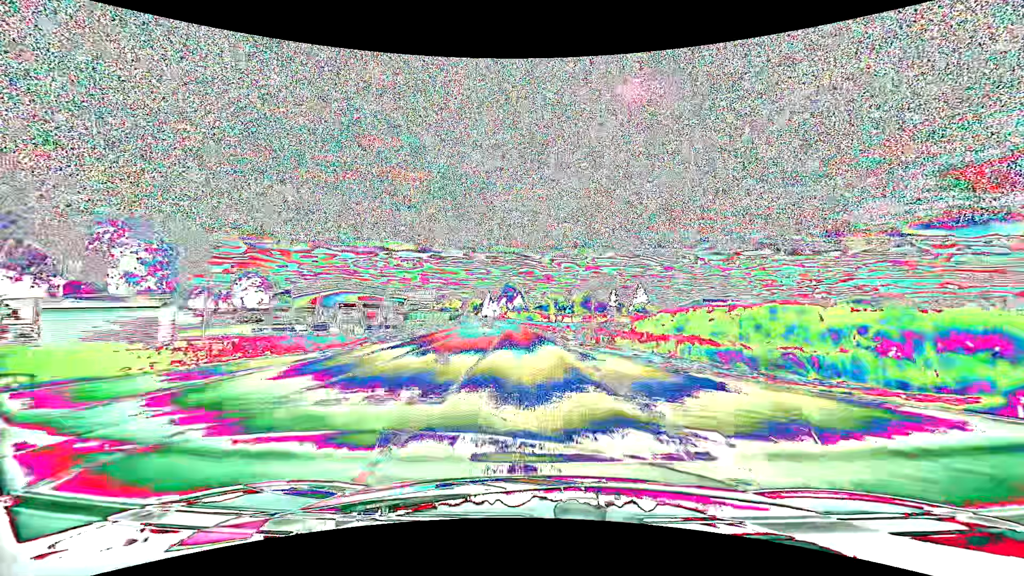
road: primary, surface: asphalt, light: Day
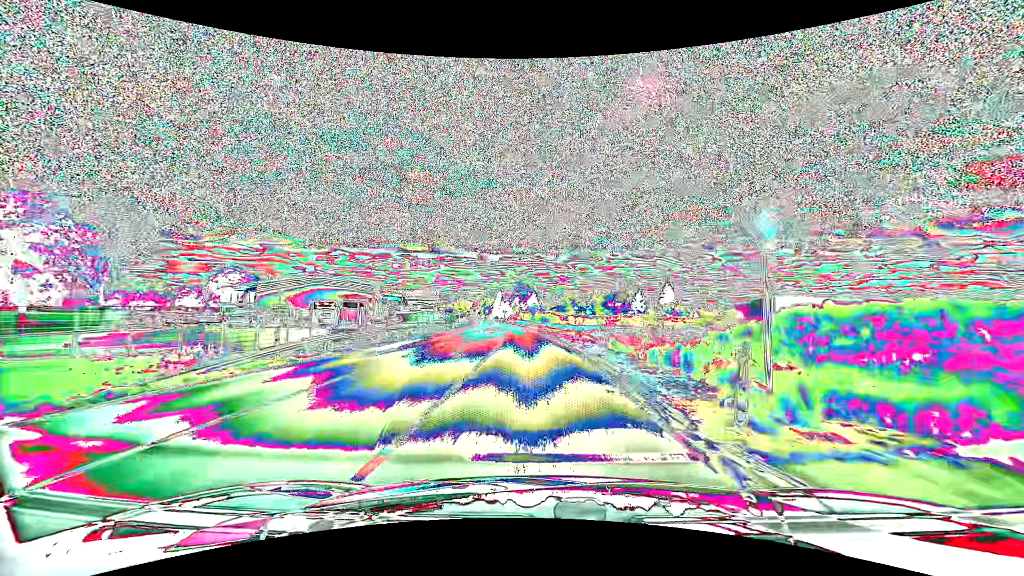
(-0.3, +17.3) m; -2°
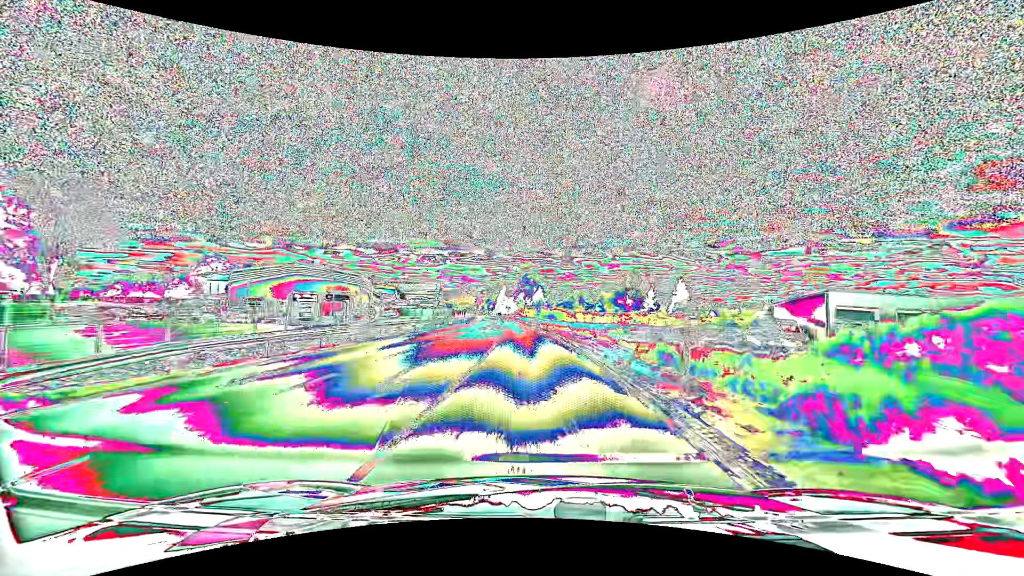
(0.0, +8.7) m; 0°
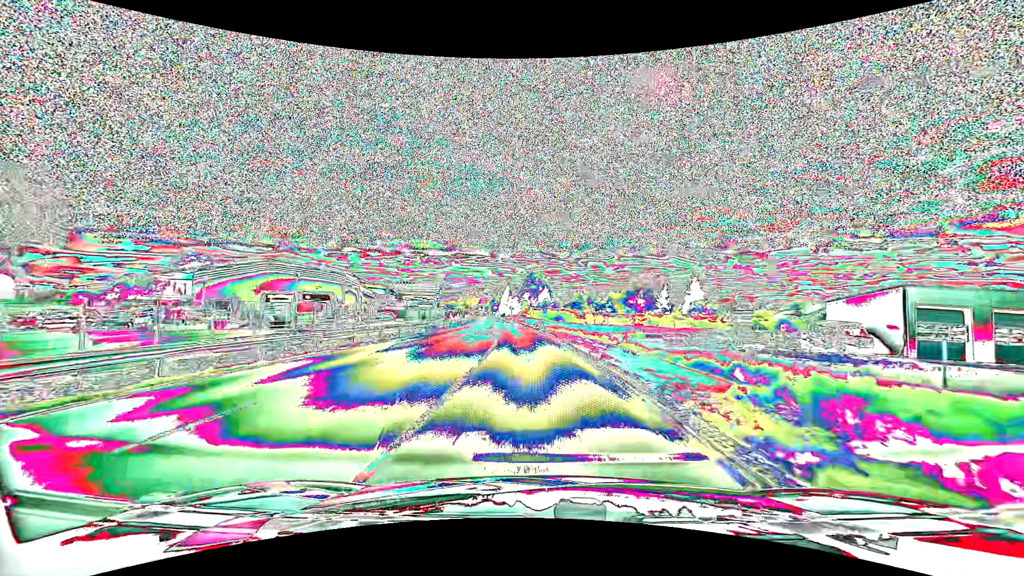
(-0.1, +8.7) m; -1°
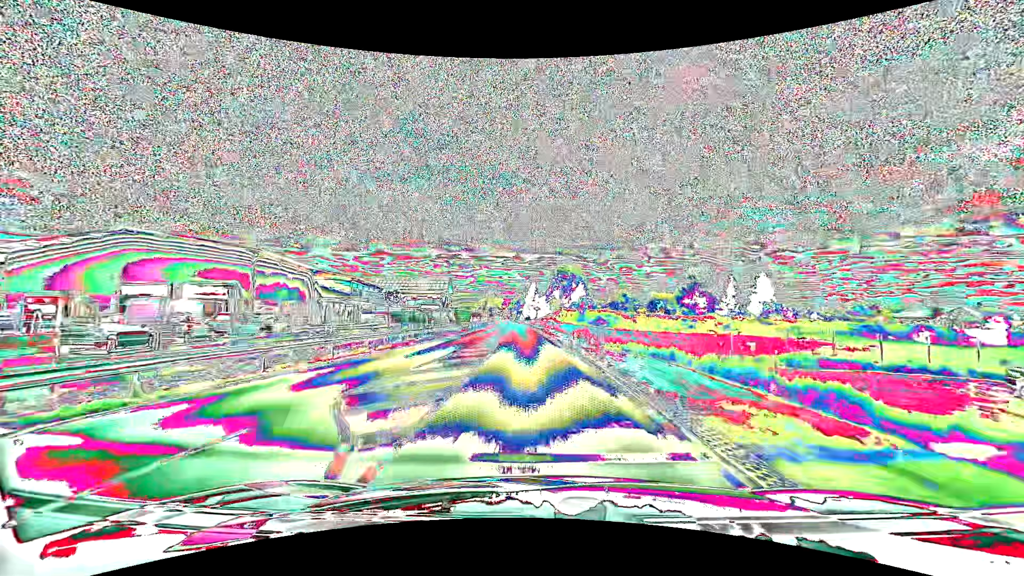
(-0.7, +26.3) m; -4°
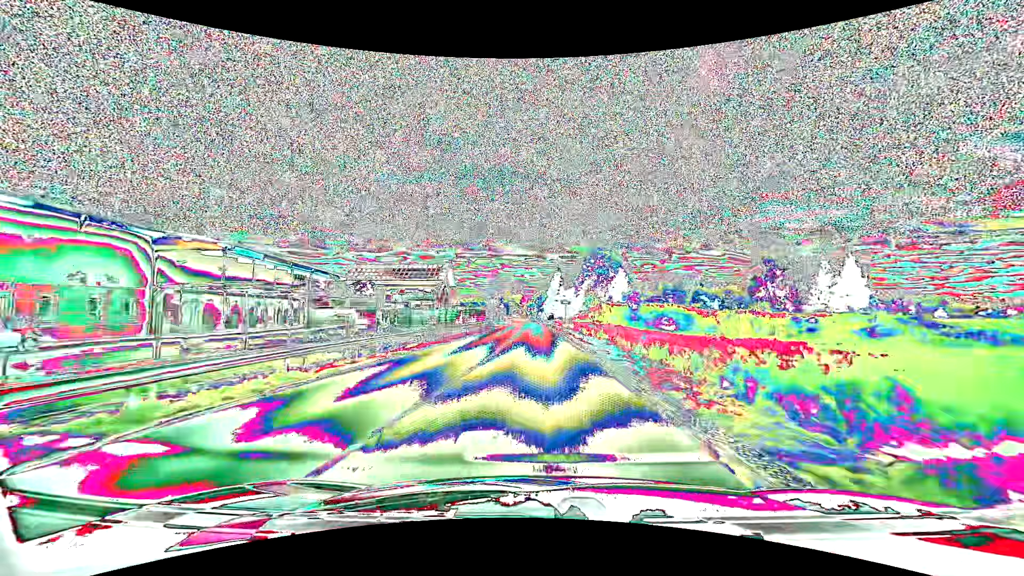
(-0.6, +26.4) m; -2°
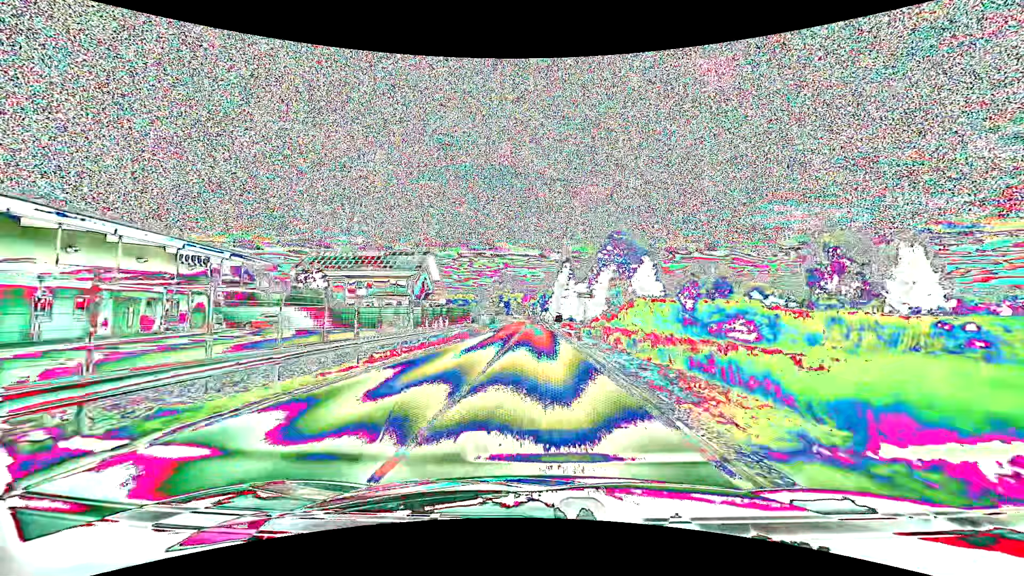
(-0.1, +17.5) m; 0°
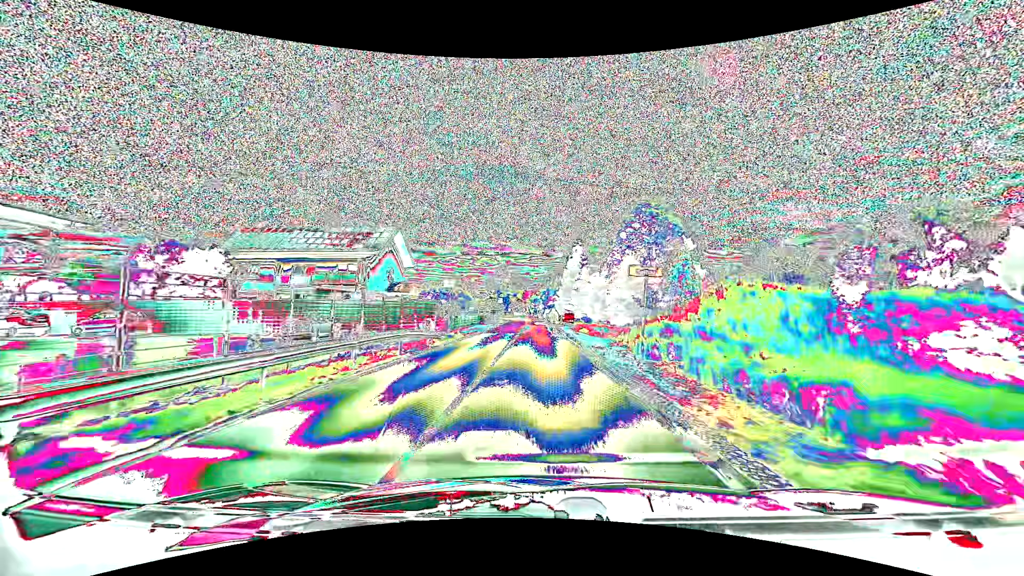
(0.0, +17.2) m; 0°
(0, +10) (0, +20) (0, +30) (0, +40) (0, +50) (0, +60) (0, +70) (0, +80) (-2, +90) (-7, +99) m
